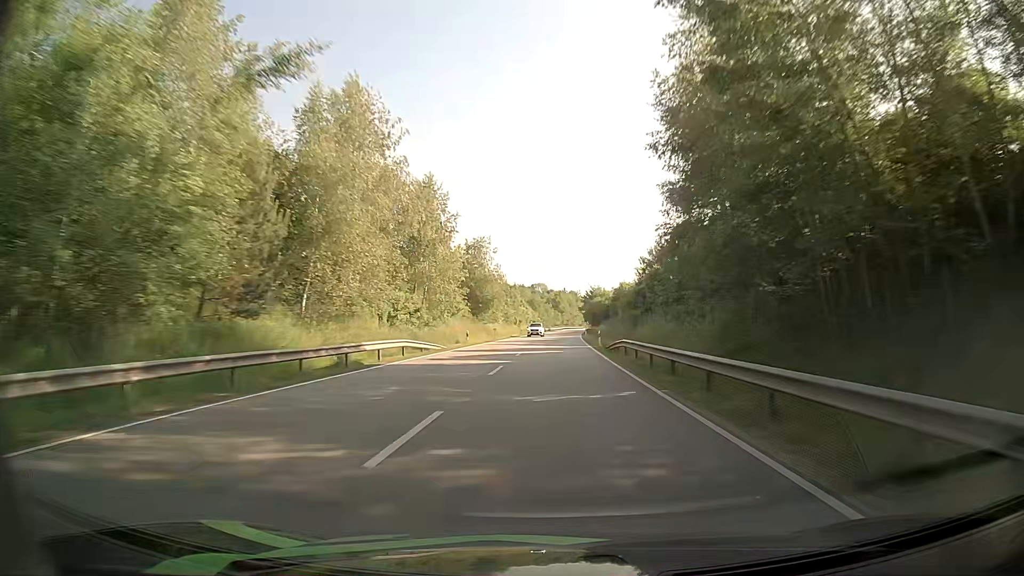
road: primary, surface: asphalt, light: Day
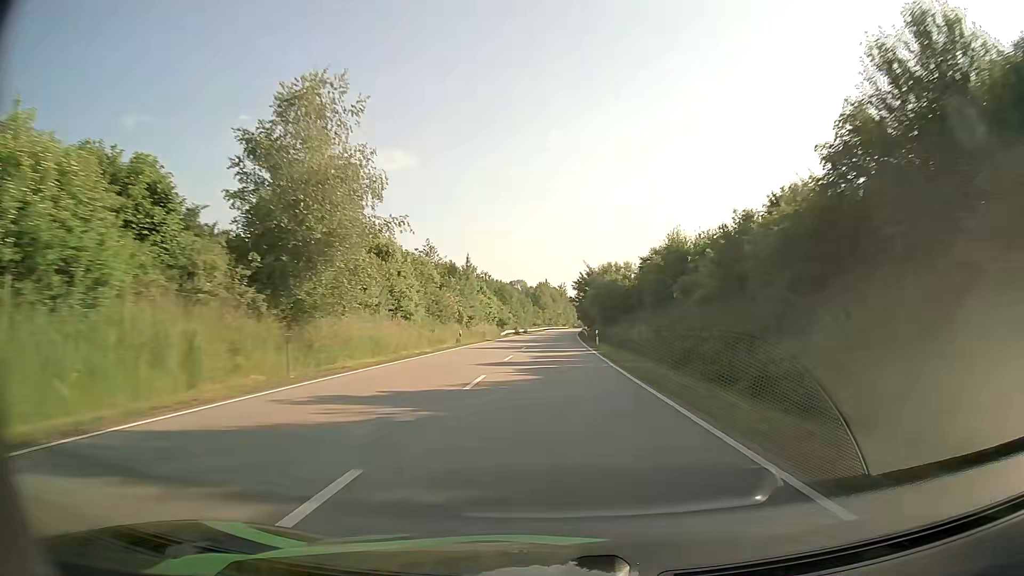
(+1.0, +52.3) m; +2°
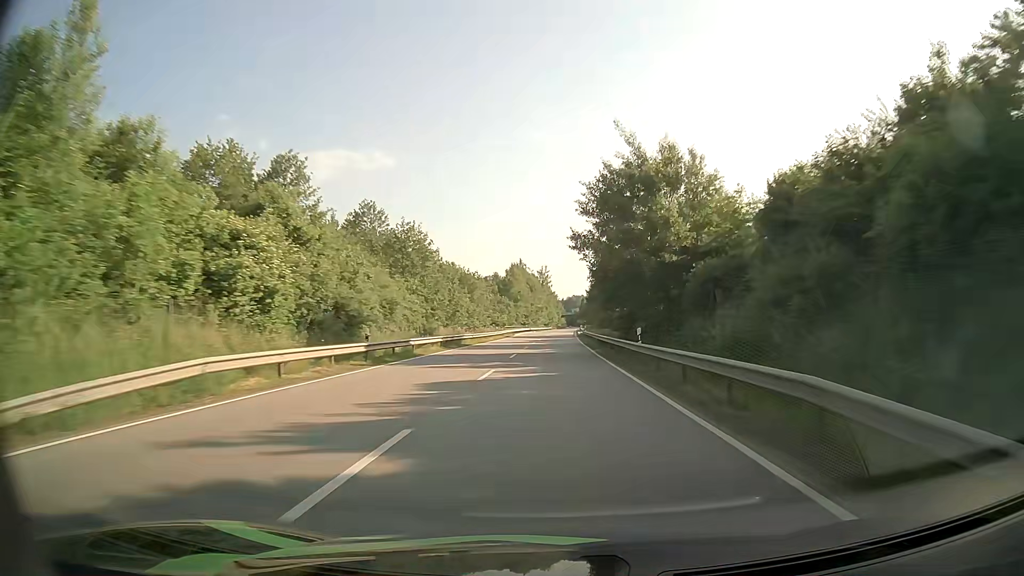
(+1.0, +69.7) m; +2°
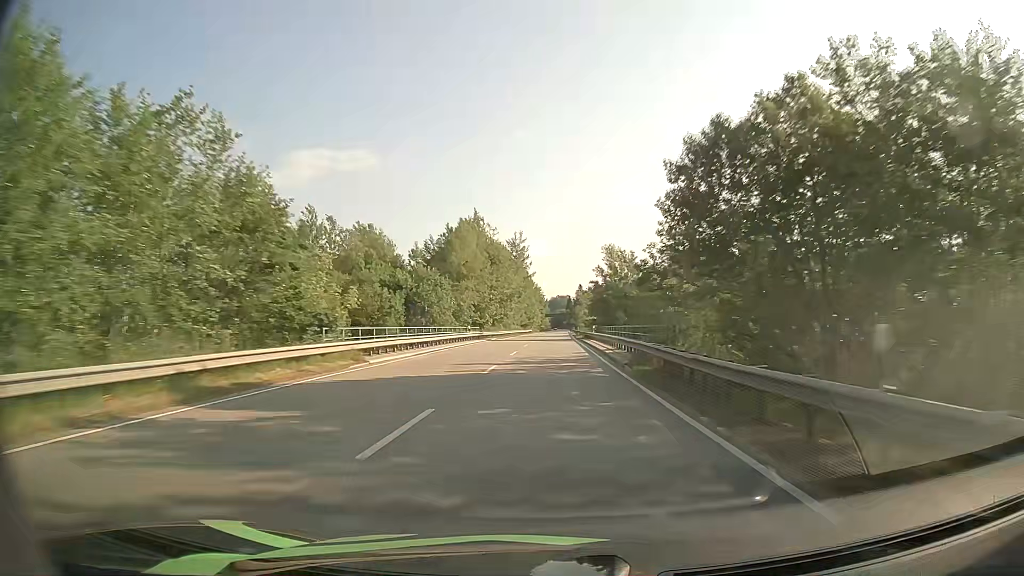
(+1.1, +69.6) m; +2°
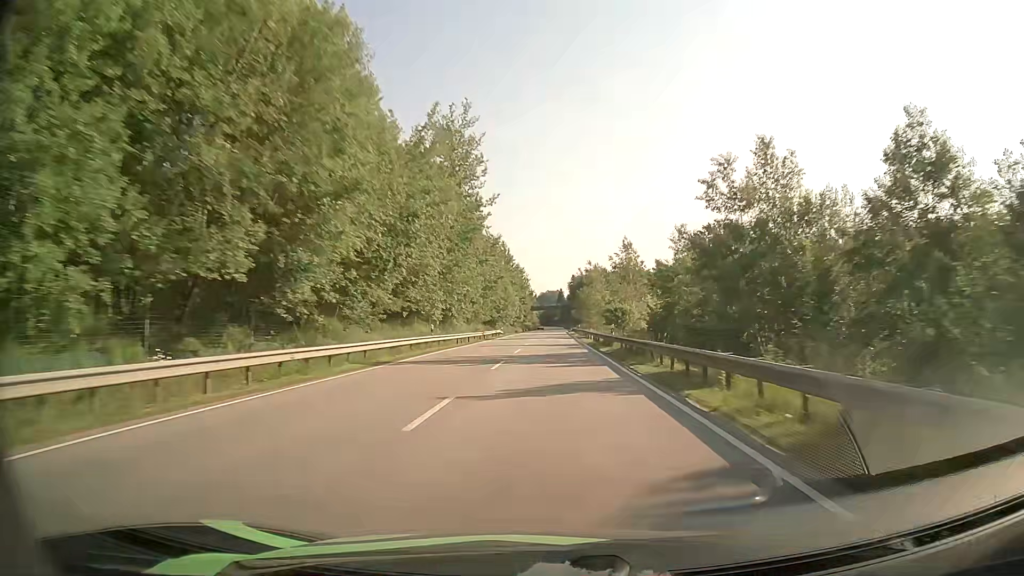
(+0.6, +69.5) m; +1°
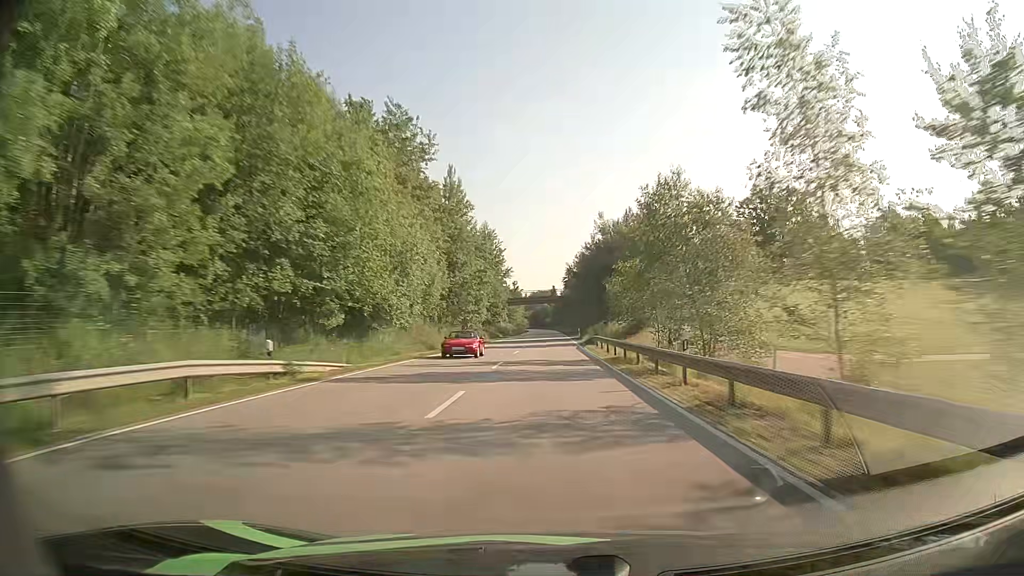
(+0.5, +69.7) m; +1°
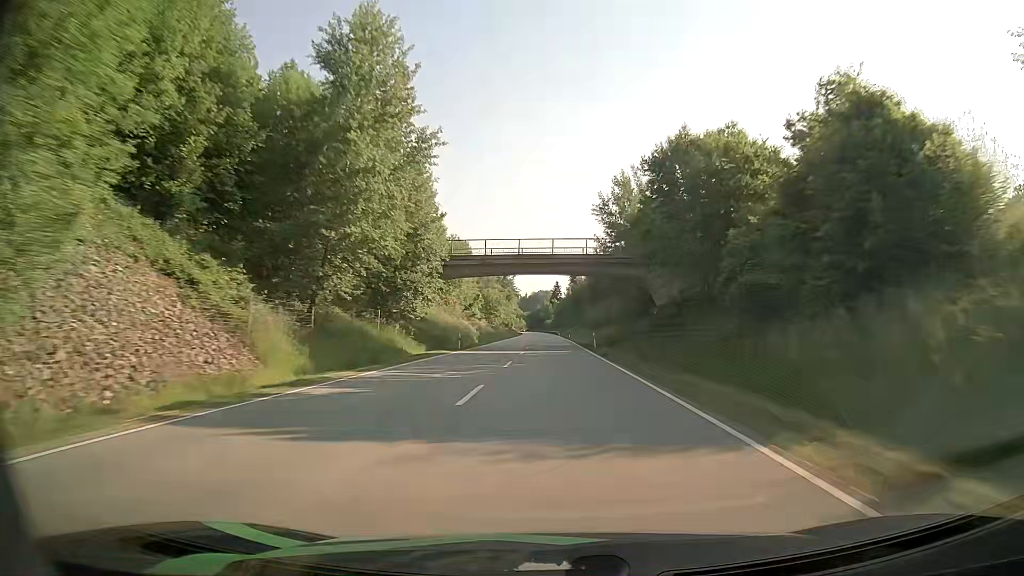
(-0.1, +69.7) m; 0°
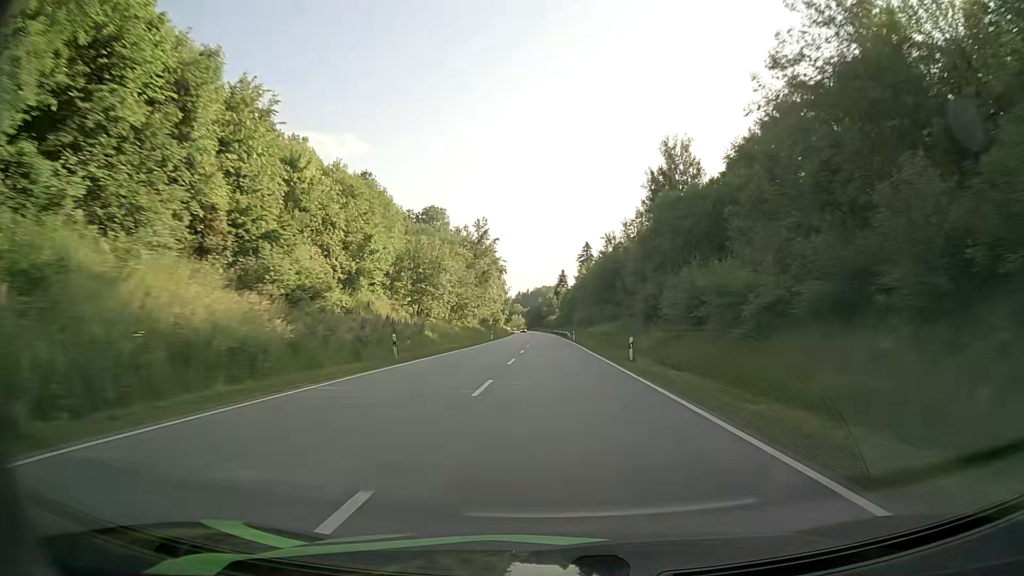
(+0.2, +69.6) m; 0°
(0, +10) (0, +20) (0, +30) (0, +40) (0, +50) (0, +60) (0, +70) (0, +80) (0, +90) (-1, +100) m
